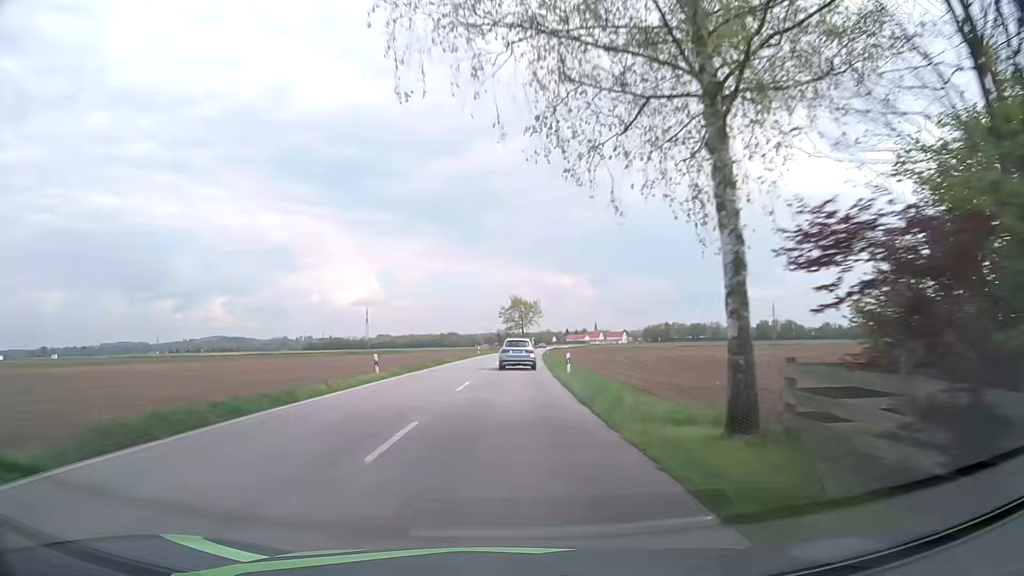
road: secondary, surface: asphalt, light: Day
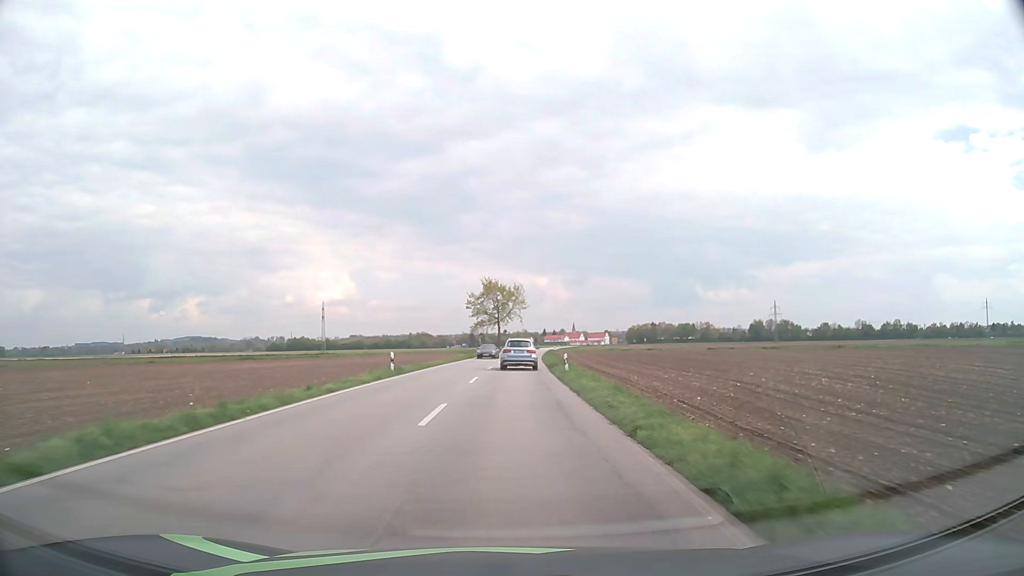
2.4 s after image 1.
(+0.8, +44.9) m; +2°
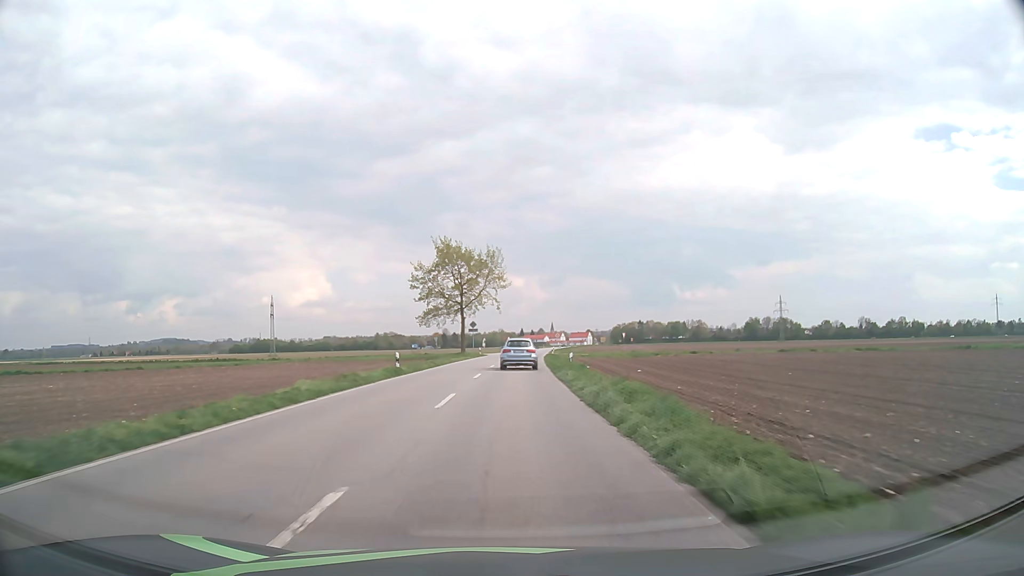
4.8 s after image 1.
(+0.9, +44.8) m; +2°
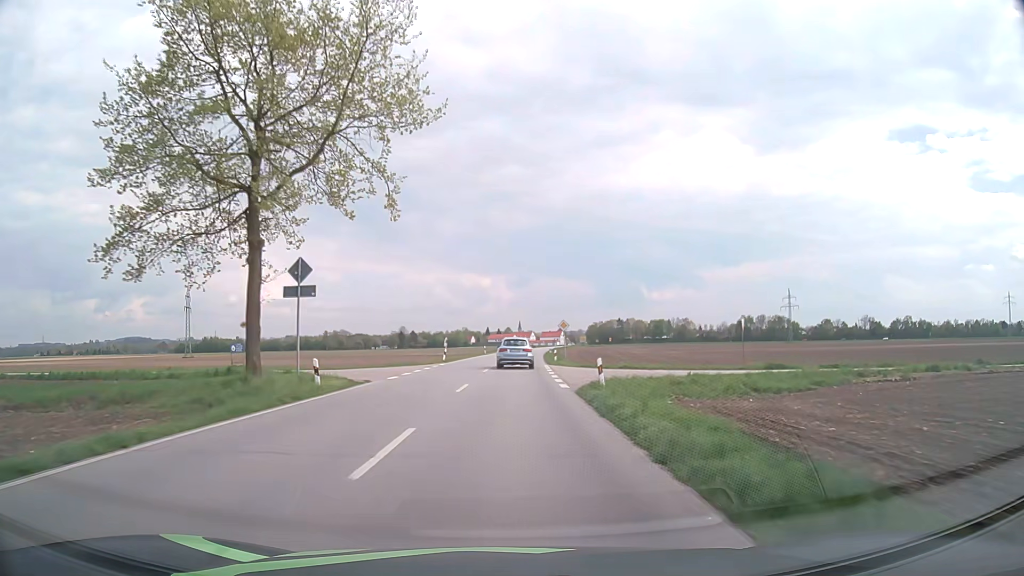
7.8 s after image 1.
(+1.4, +55.8) m; +3°
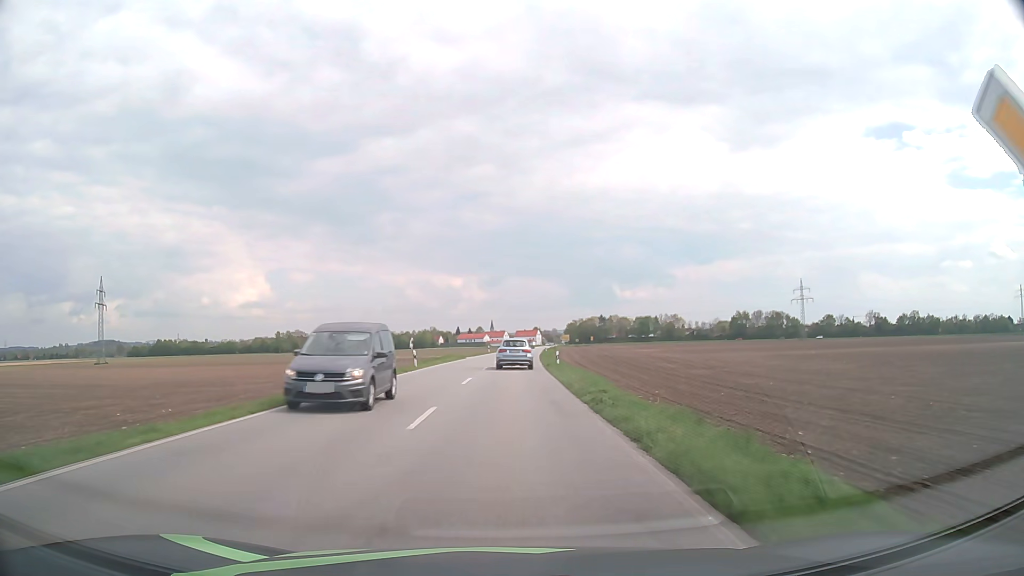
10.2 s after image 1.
(+0.9, +44.6) m; +2°
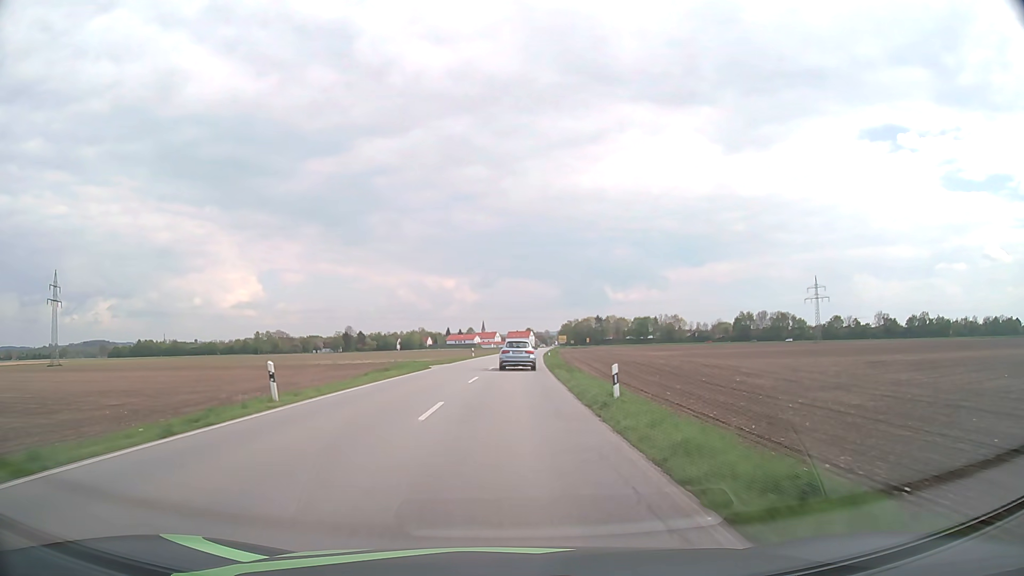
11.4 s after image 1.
(+0.1, +22.3) m; +1°
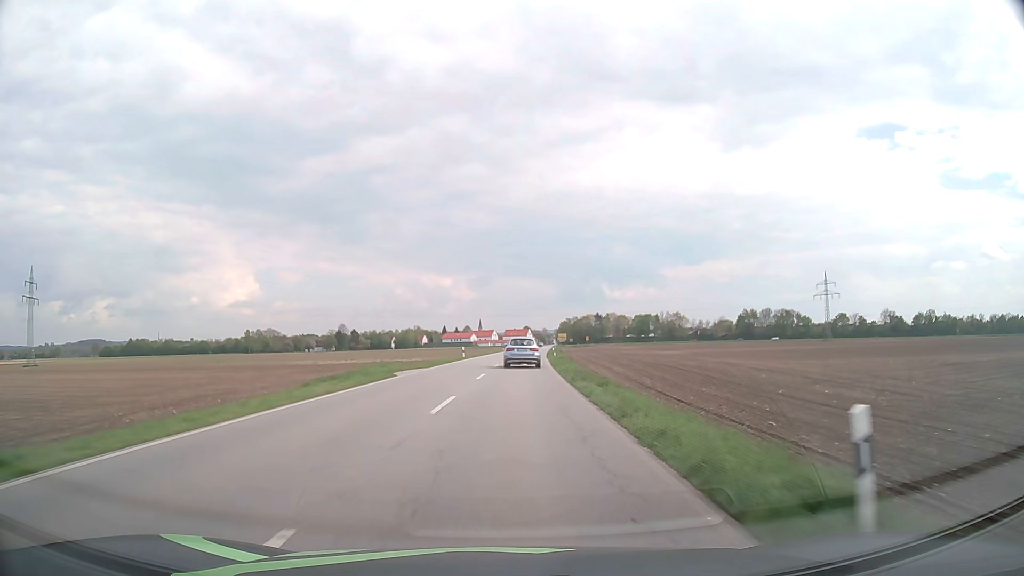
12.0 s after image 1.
(0.0, +11.2) m; 0°
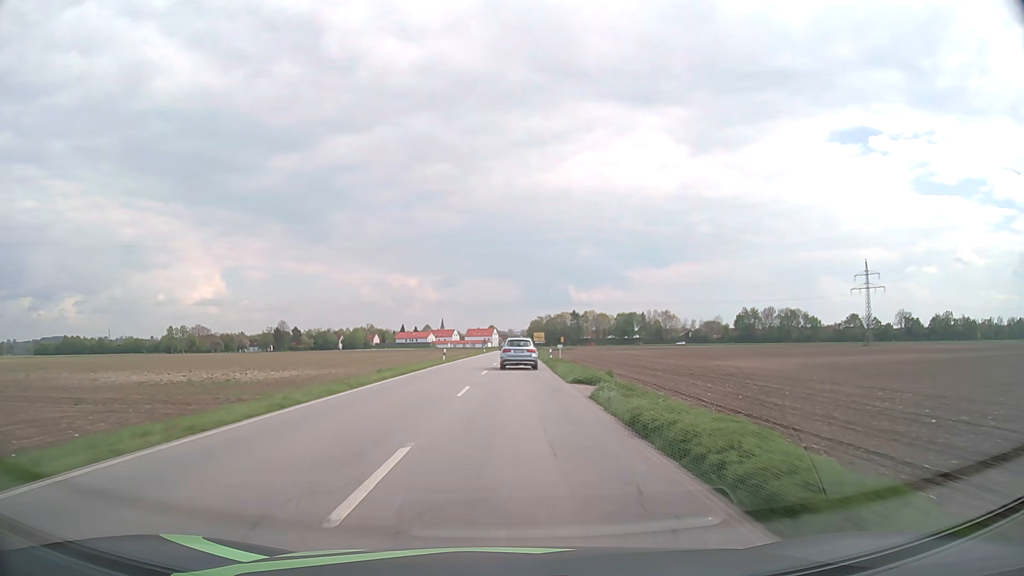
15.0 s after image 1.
(+1.4, +55.7) m; +3°
